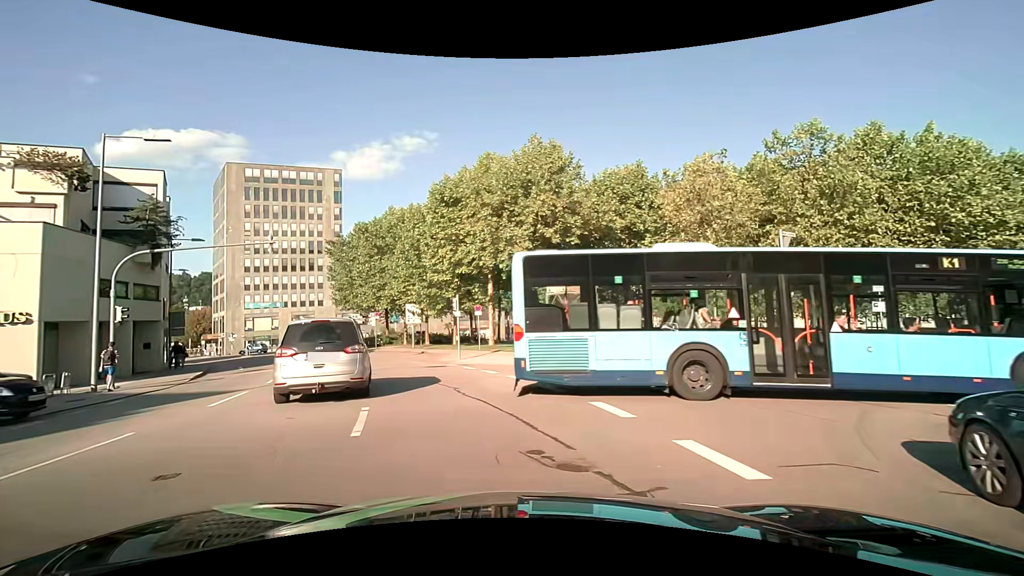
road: tertiary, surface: asphalt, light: Day
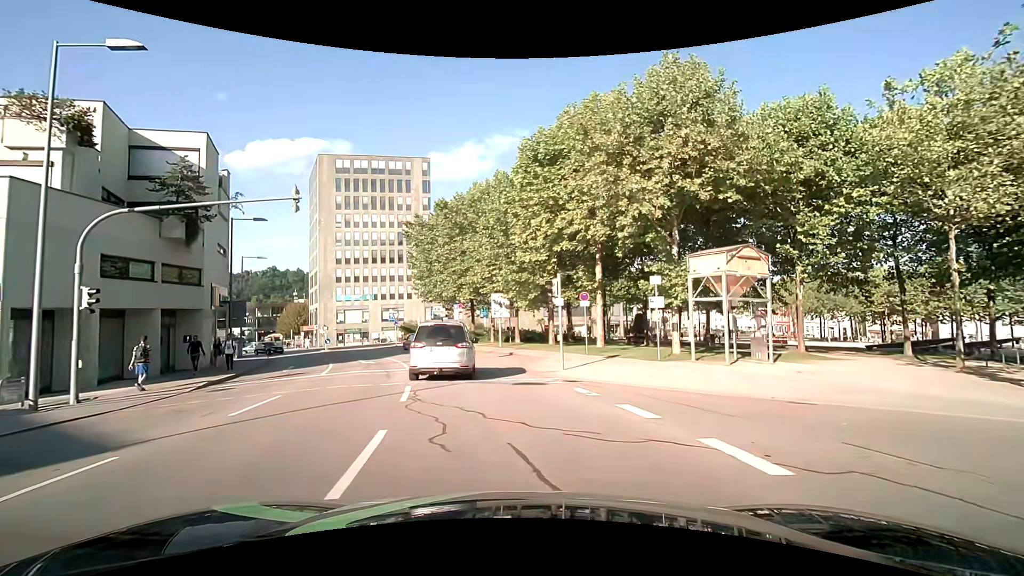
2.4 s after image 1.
(-0.9, +8.5) m; -11°
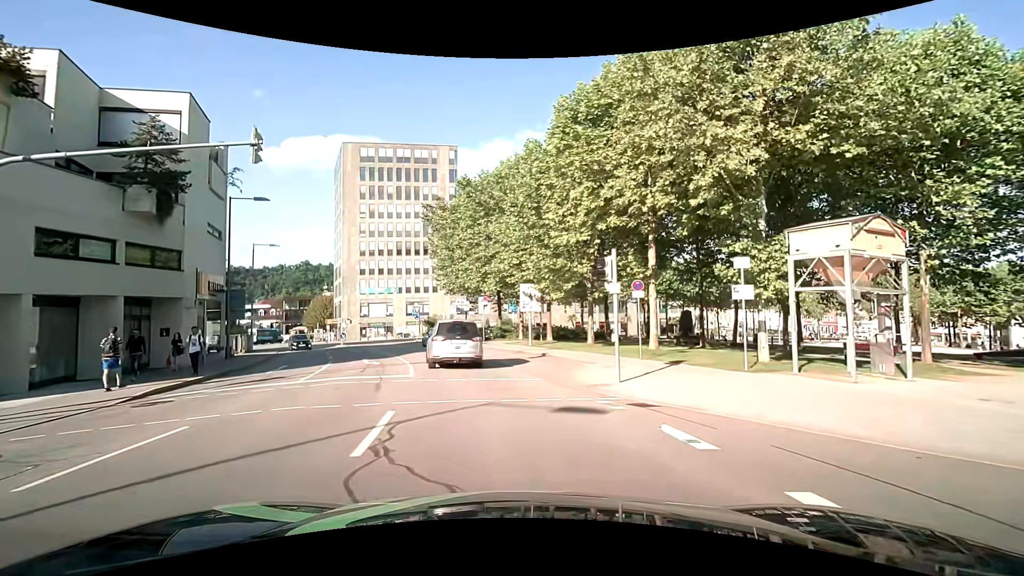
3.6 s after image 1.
(-0.1, +4.9) m; -2°
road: residential
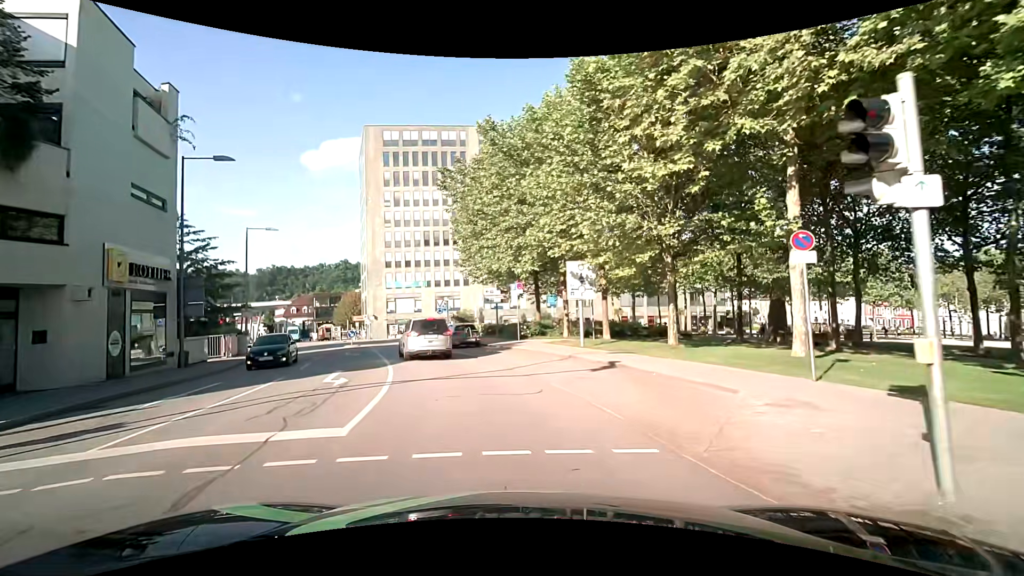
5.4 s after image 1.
(-0.3, +8.6) m; -4°
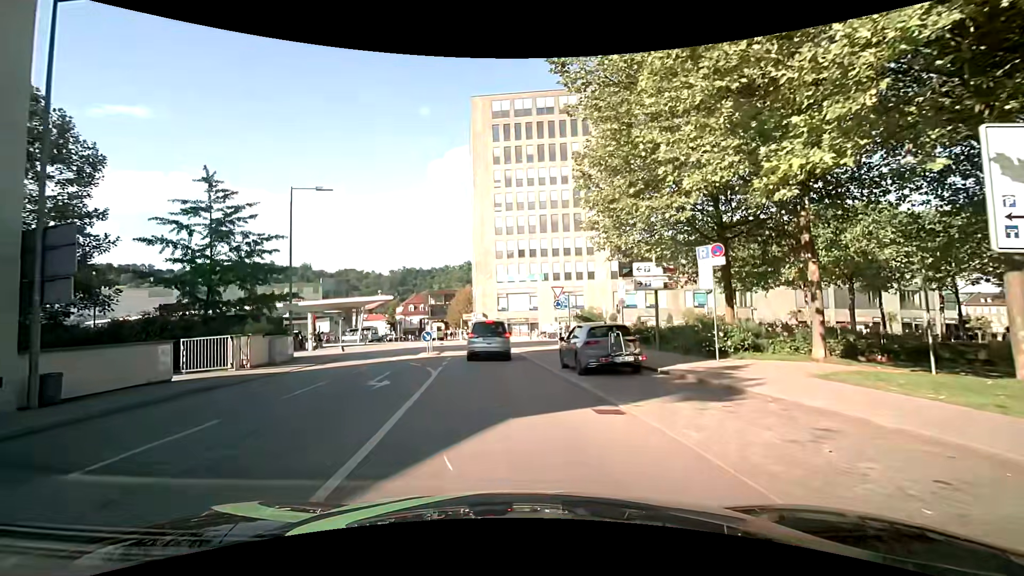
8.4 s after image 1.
(-1.9, +14.8) m; -15°
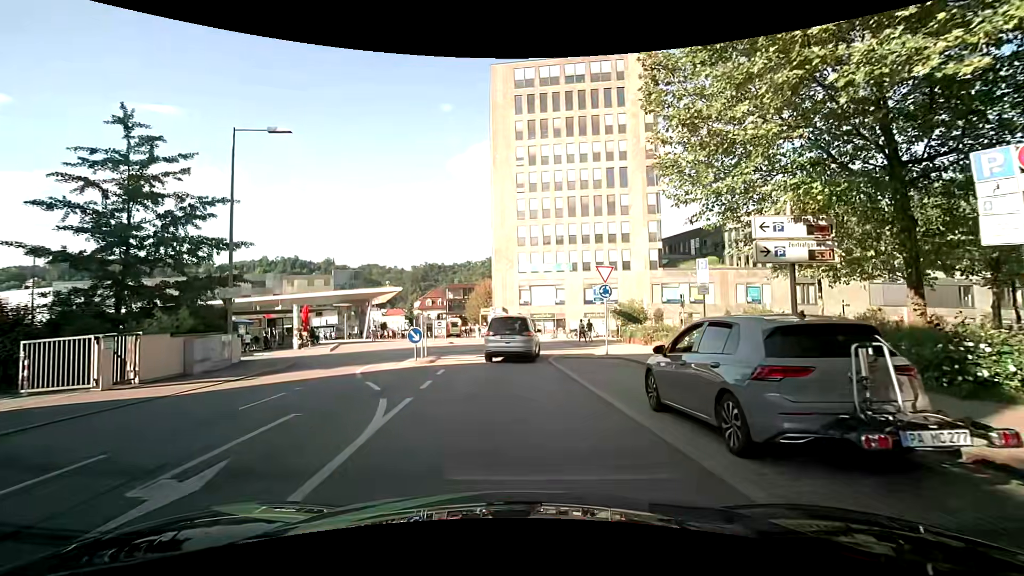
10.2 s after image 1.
(-0.1, +8.5) m; -1°
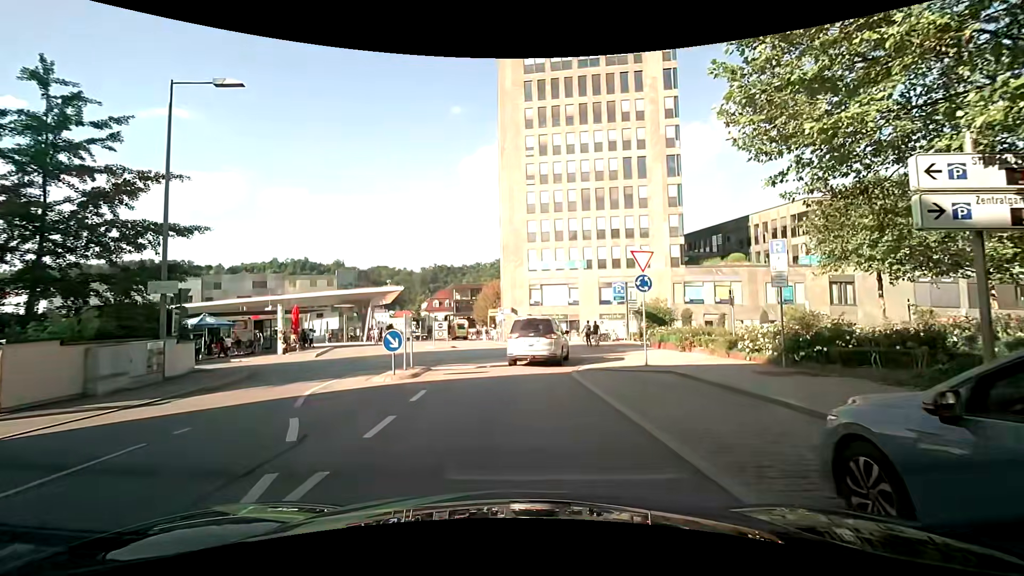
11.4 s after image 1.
(-0.1, +4.5) m; -3°
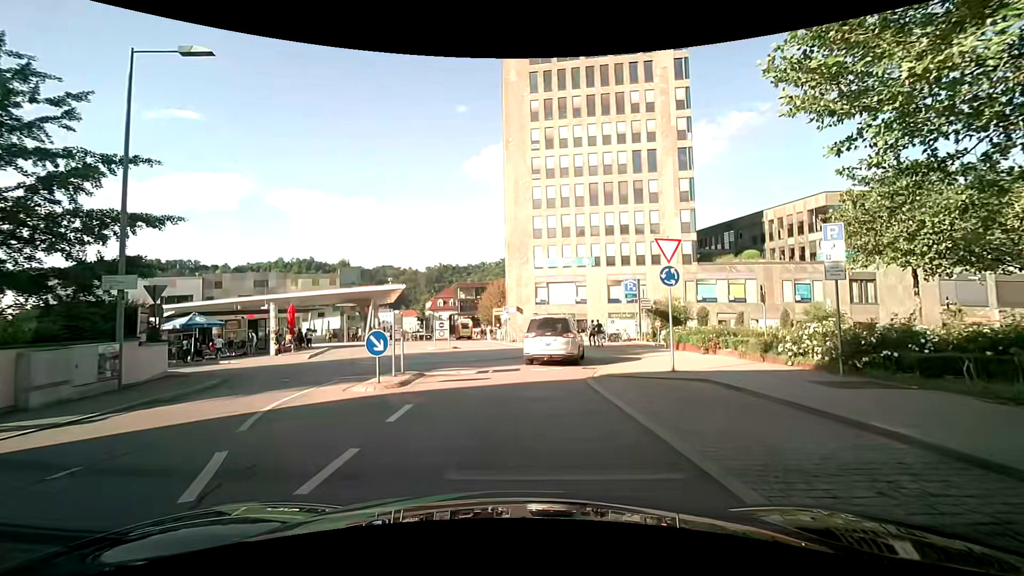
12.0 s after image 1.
(0.0, +2.0) m; -1°
(0, +10) (+2, +20) (+1, +29) (-9, +30) (-9, +21) (-7, +12) (-7, +2) (-7, -8) (-8, -18) (-11, -28) m
